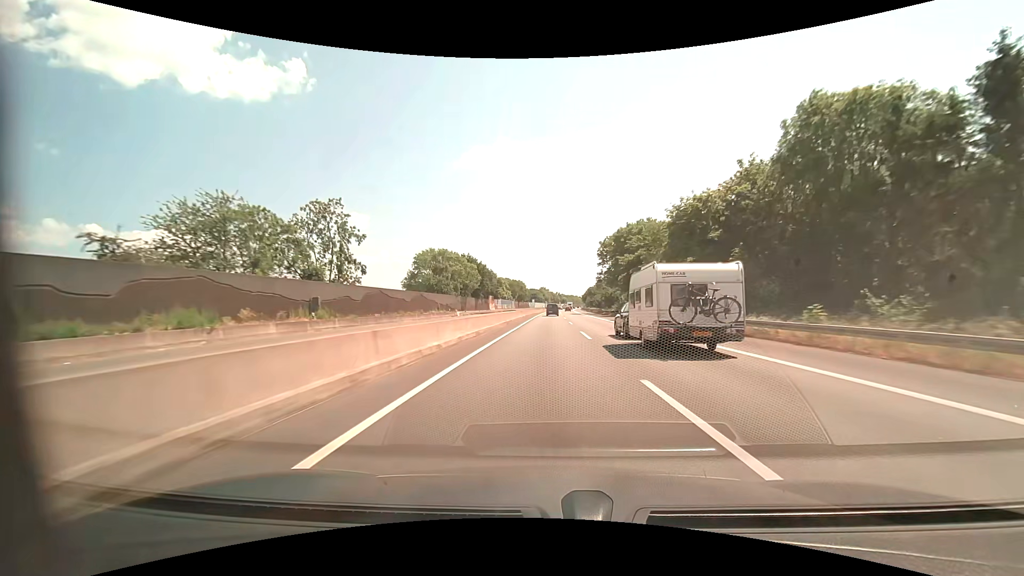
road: motorway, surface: asphalt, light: Day
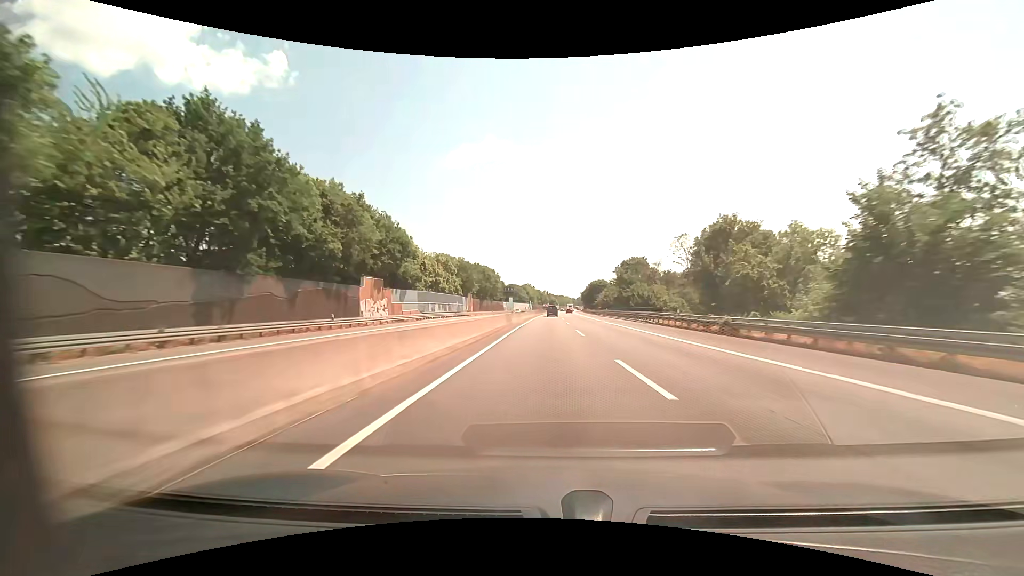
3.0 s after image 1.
(+1.1, +98.0) m; +1°
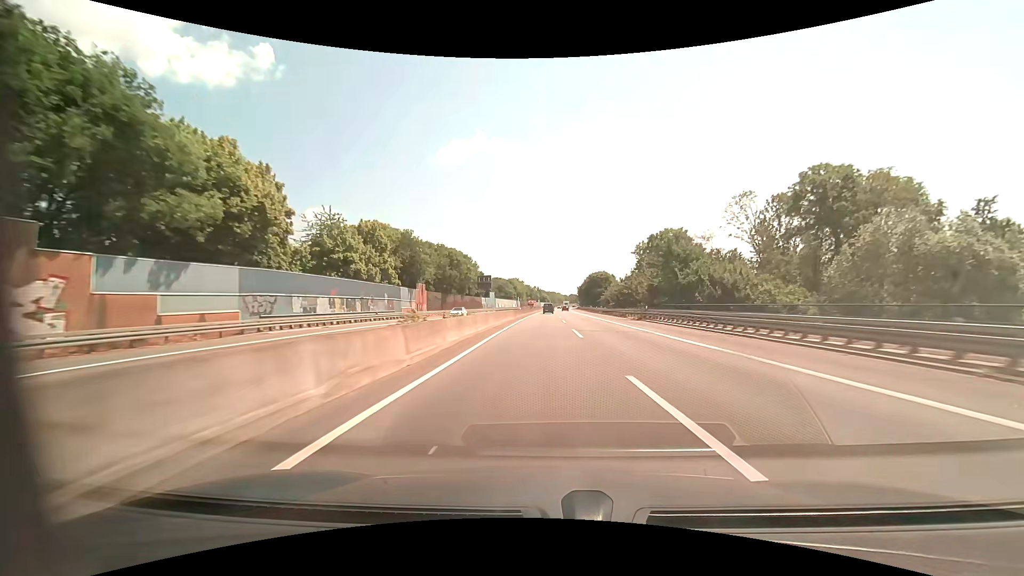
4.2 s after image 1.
(+0.4, +39.2) m; +1°
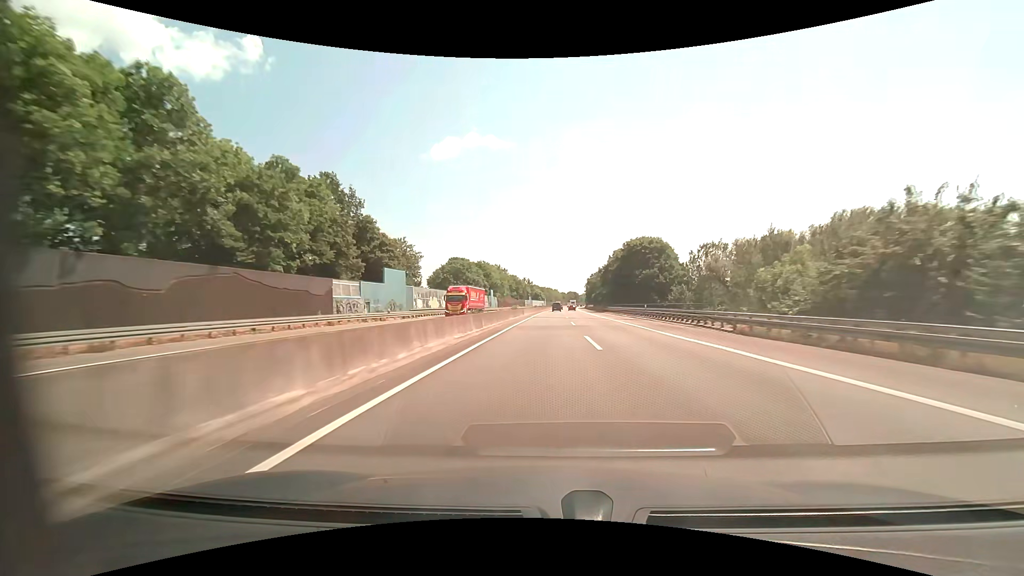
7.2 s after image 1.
(+1.0, +96.4) m; +1°
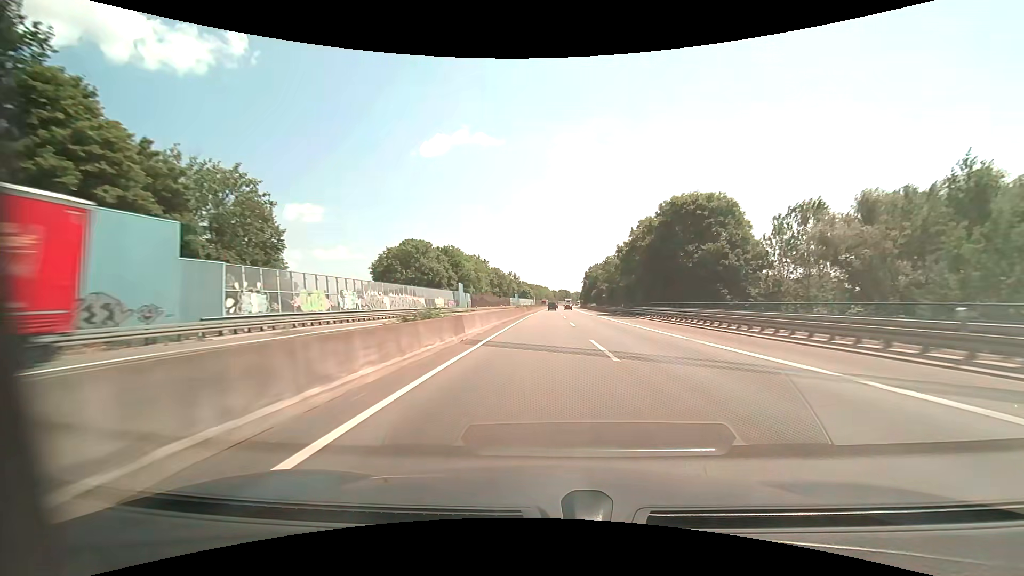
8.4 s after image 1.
(+0.3, +38.1) m; +1°
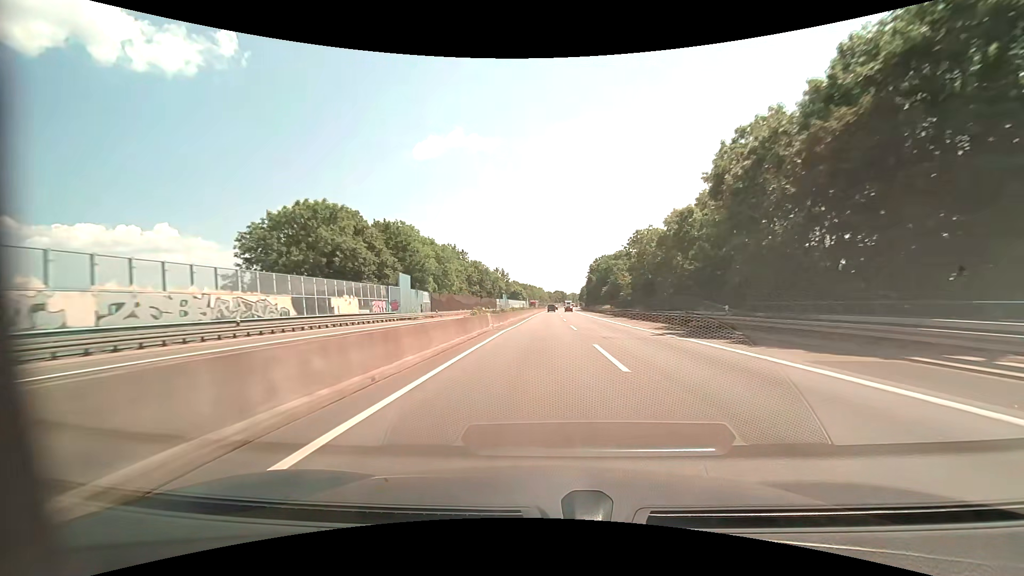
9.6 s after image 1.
(+0.2, +38.2) m; +1°
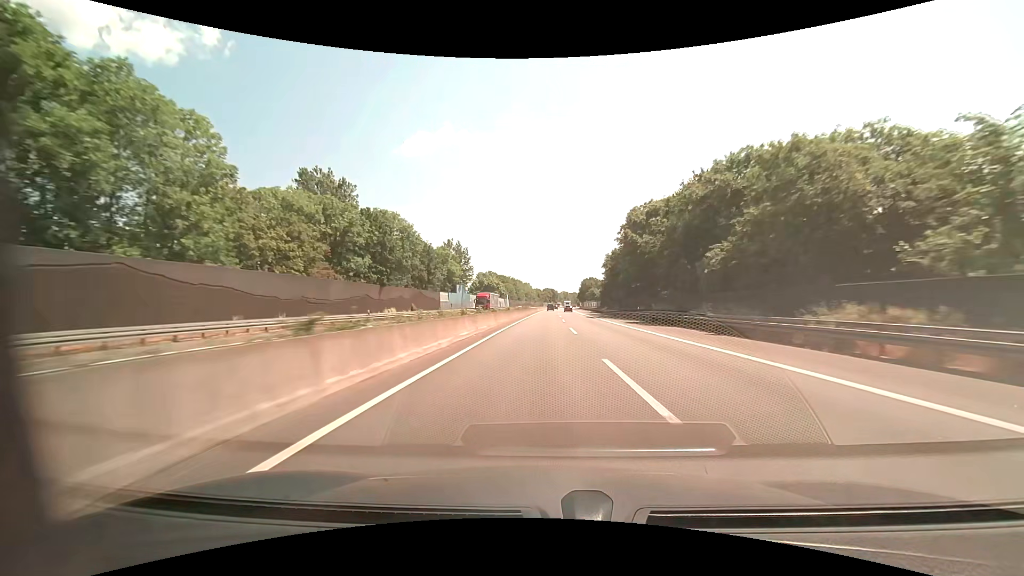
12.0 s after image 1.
(+0.8, +76.1) m; +1°
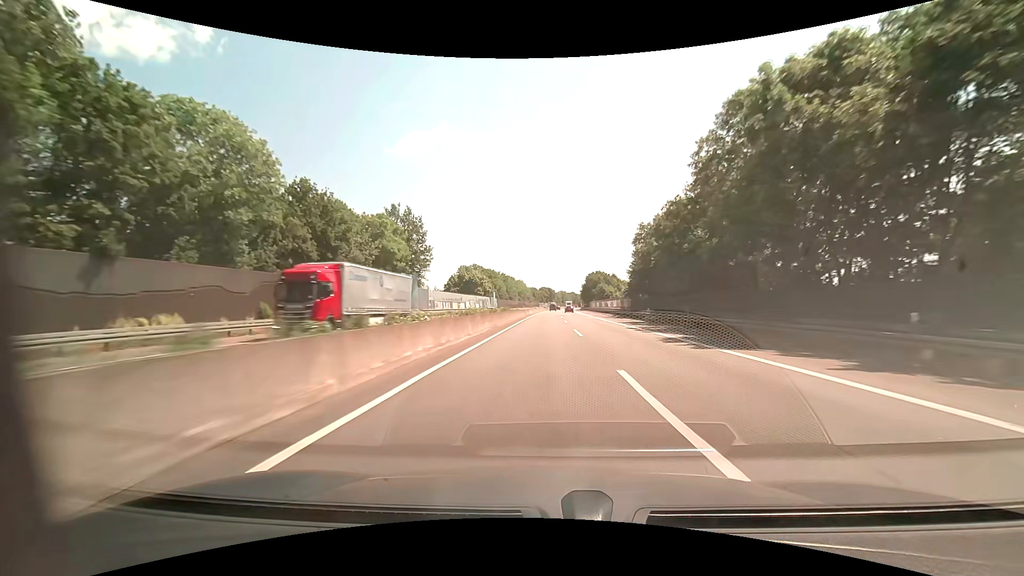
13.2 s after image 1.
(0.0, +37.9) m; 0°
(0, +10) (0, +20) (0, +30) (0, +40) (0, +50) (0, +60) (0, +70) (+1, +80) (+1, +90) (+1, +100) m
